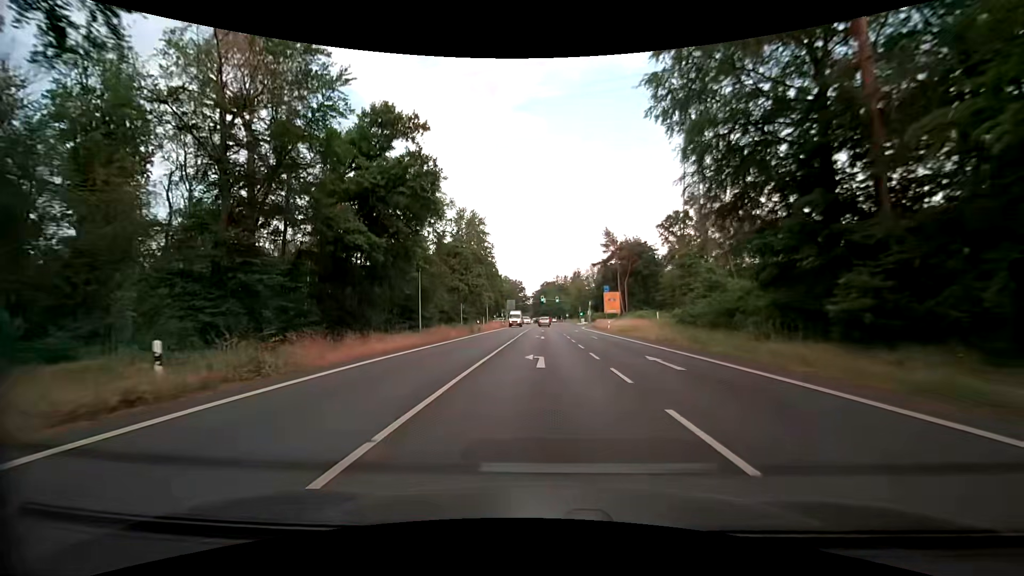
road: primary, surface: asphalt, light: Day
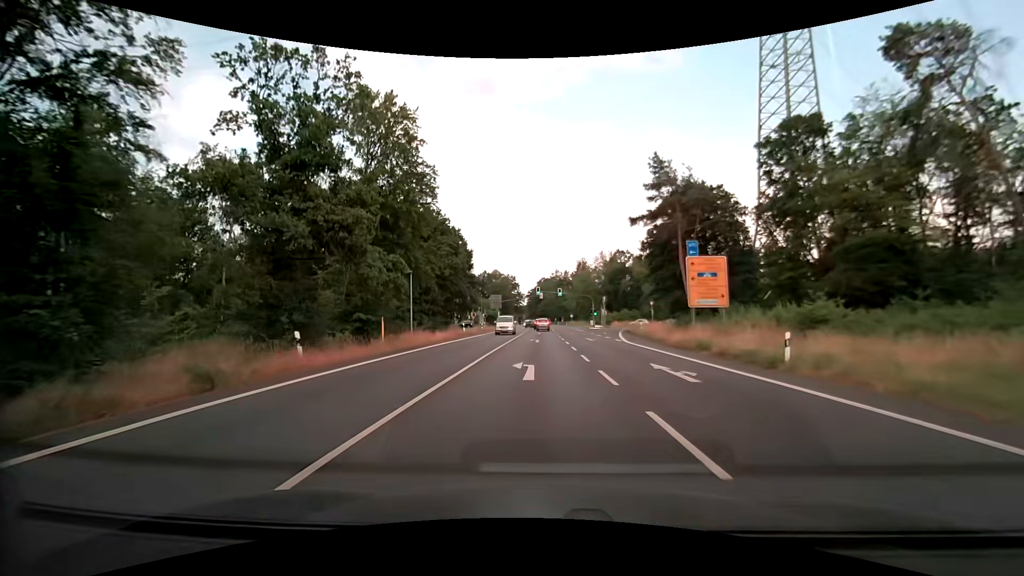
(+0.2, +42.3) m; 0°
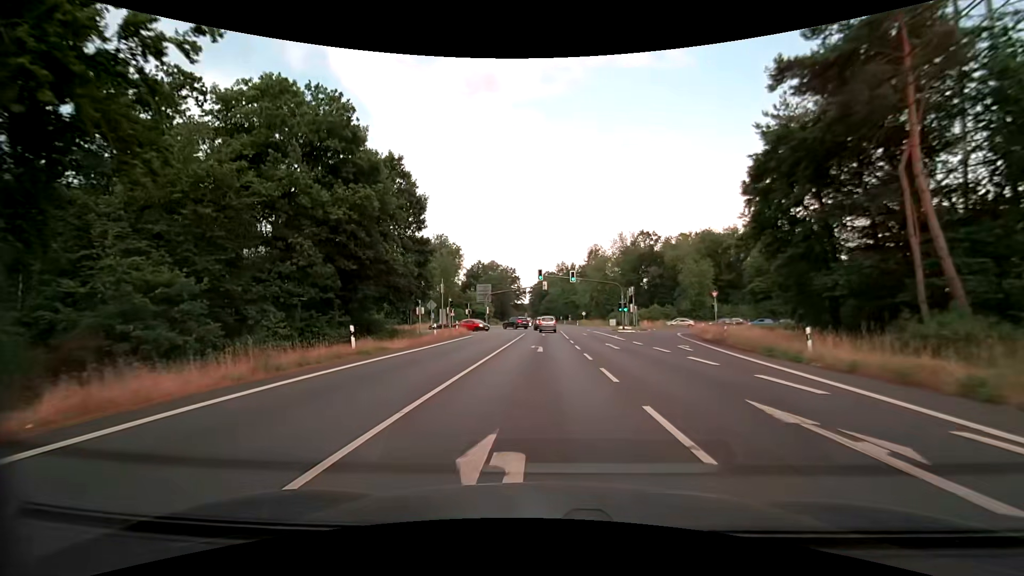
(-0.1, +29.7) m; 0°
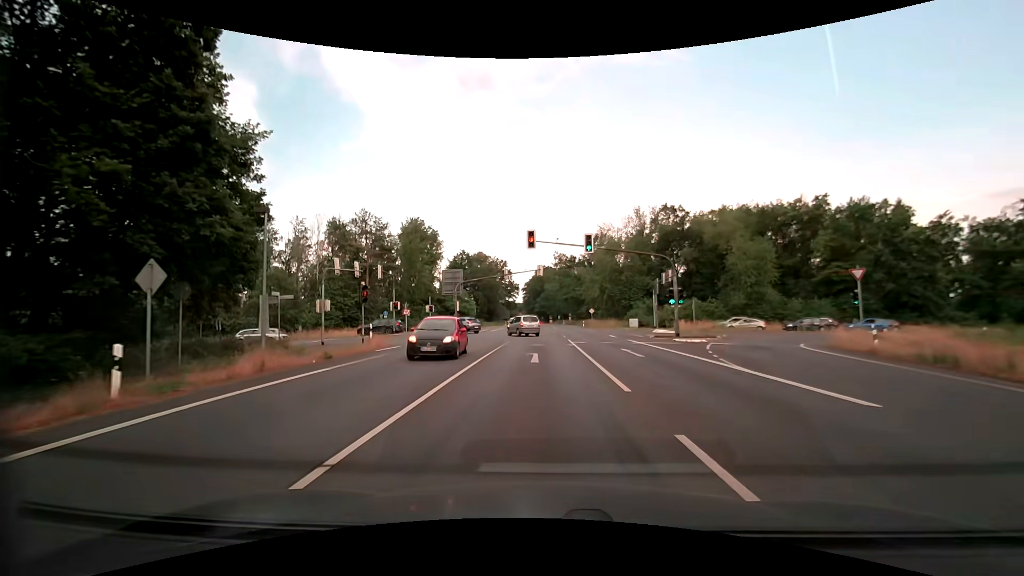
(0.0, +26.0) m; 0°
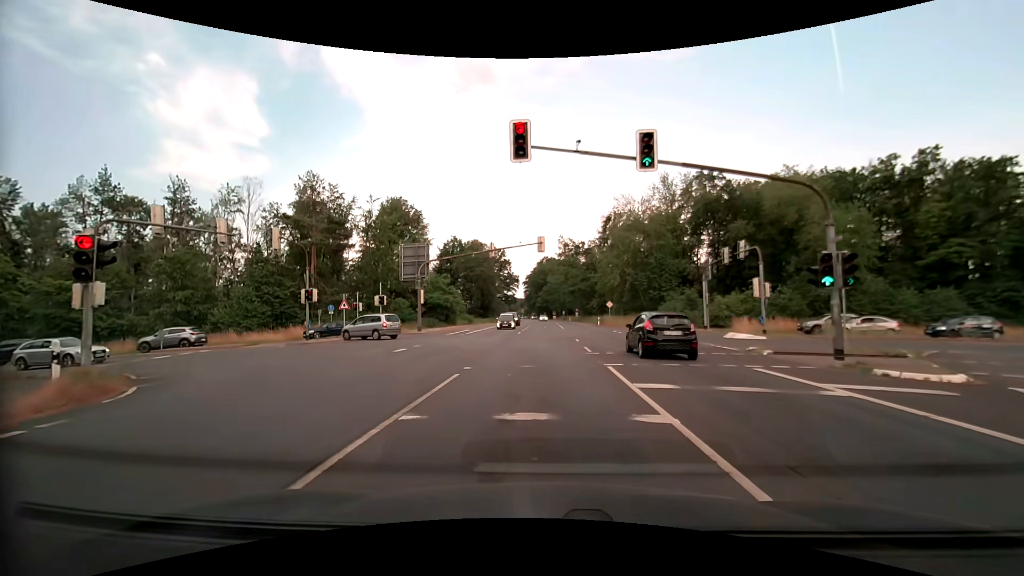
(0.0, +17.9) m; 0°
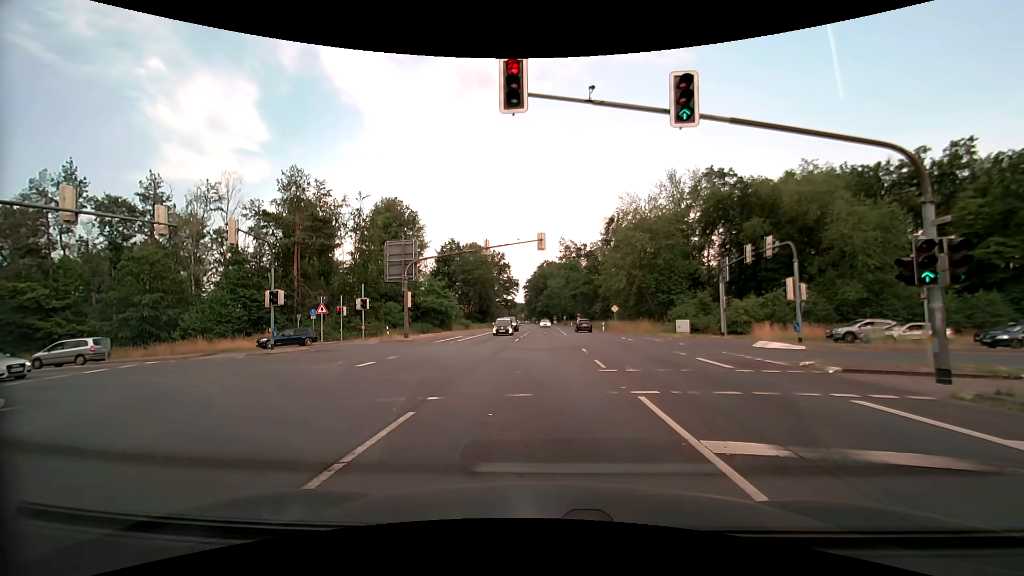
(0.0, +3.6) m; 0°
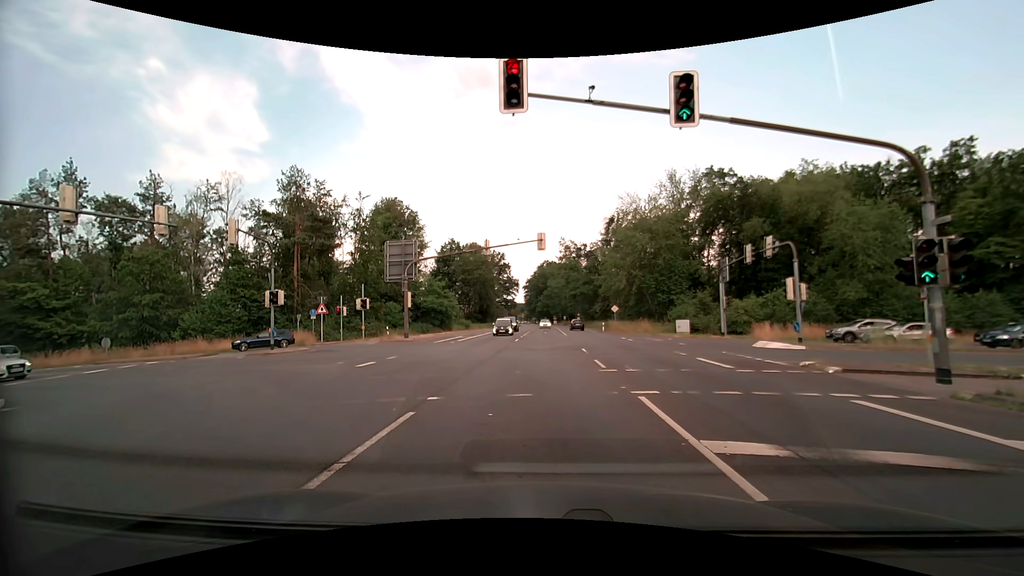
(0.0, 0.0) m; 0°
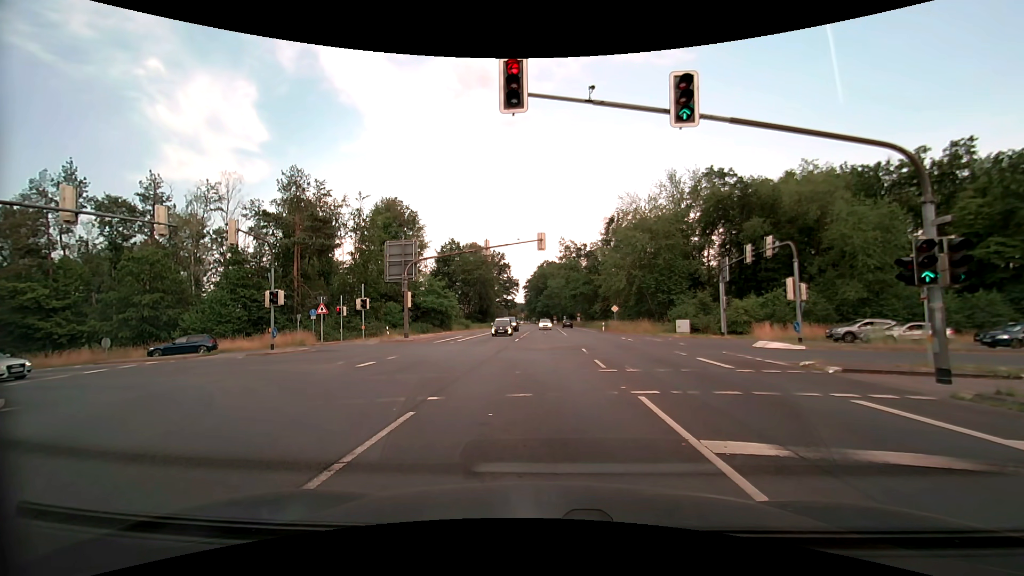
(0.0, 0.0) m; 0°
(0, +10) (-2, +20) (-7, +28) (-16, +33) (-26, +33) (-36, +32) (-46, +31) (-56, +30) (-66, +29) (-76, +29) m
